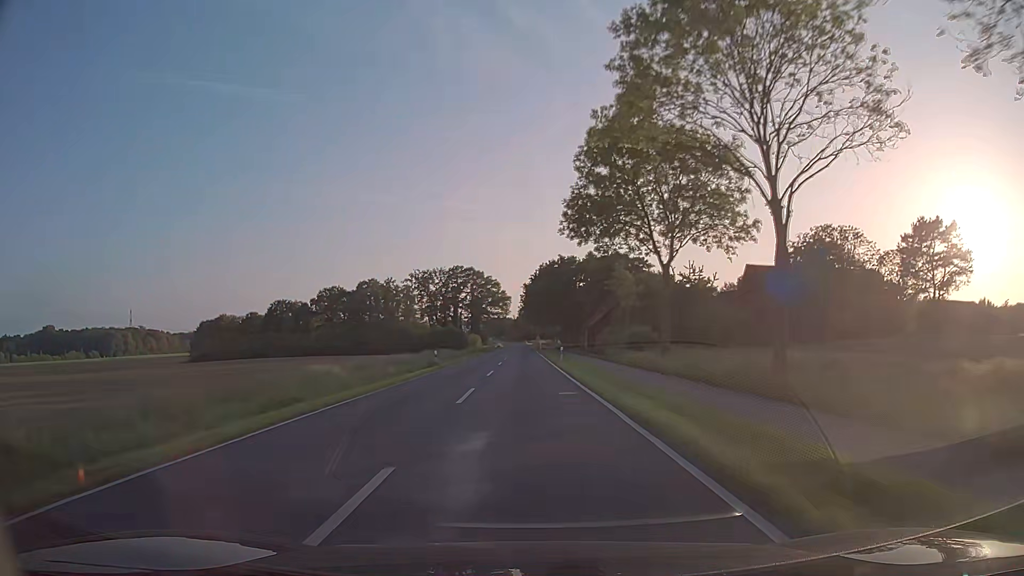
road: secondary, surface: asphalt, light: Day
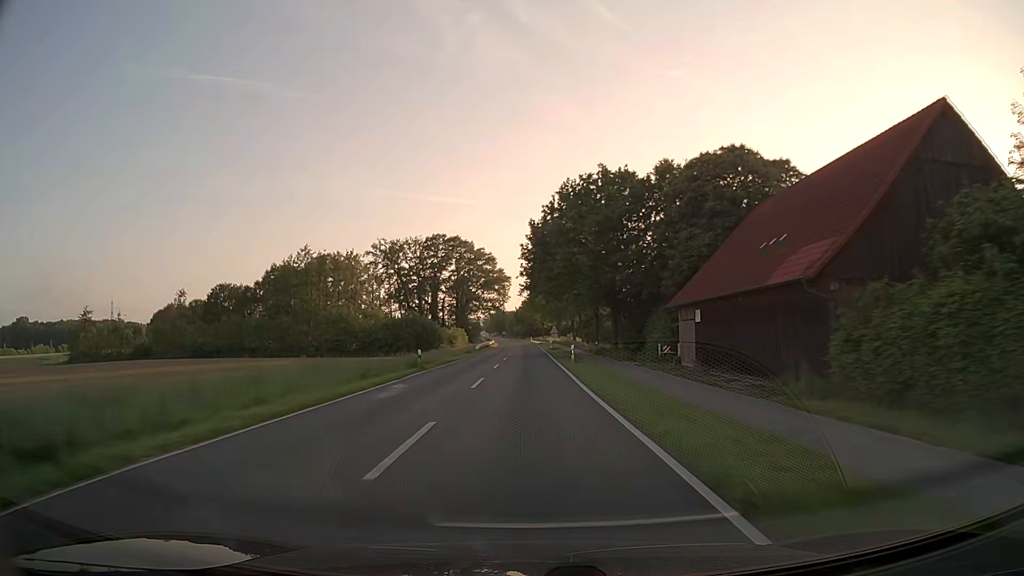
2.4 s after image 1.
(-0.2, +56.3) m; 0°
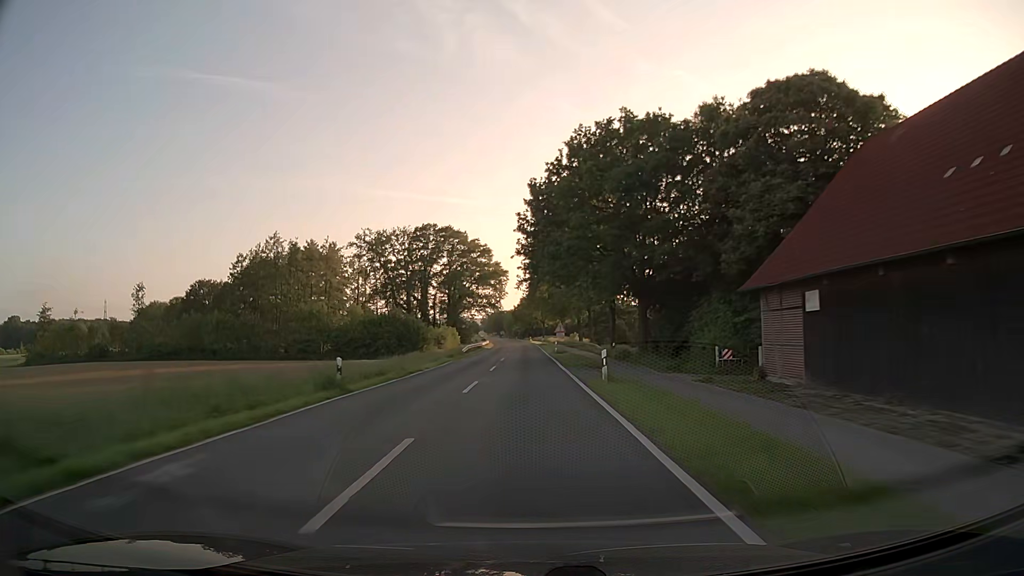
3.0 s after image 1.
(0.0, +13.9) m; 0°
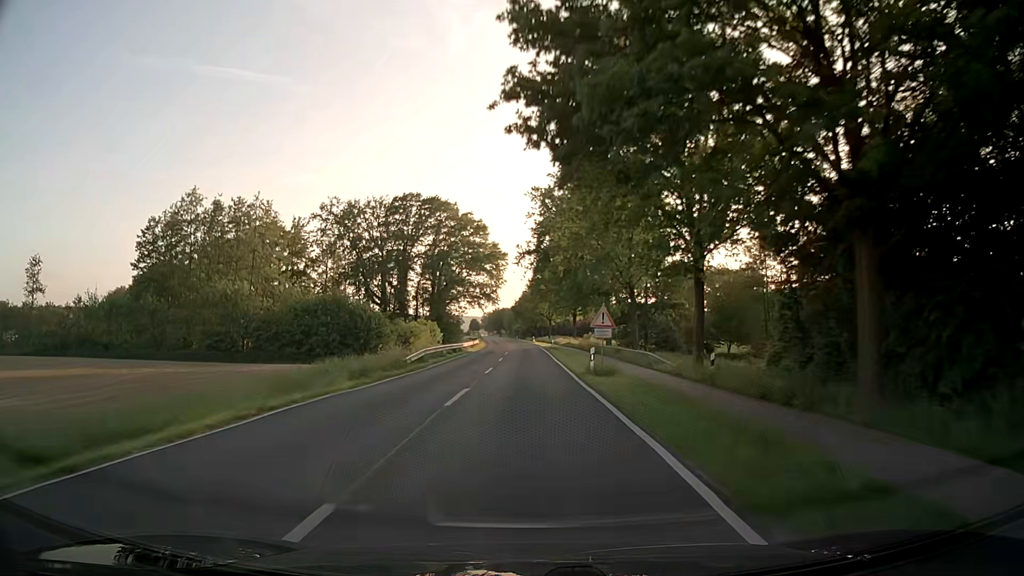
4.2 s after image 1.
(0.0, +27.5) m; 0°
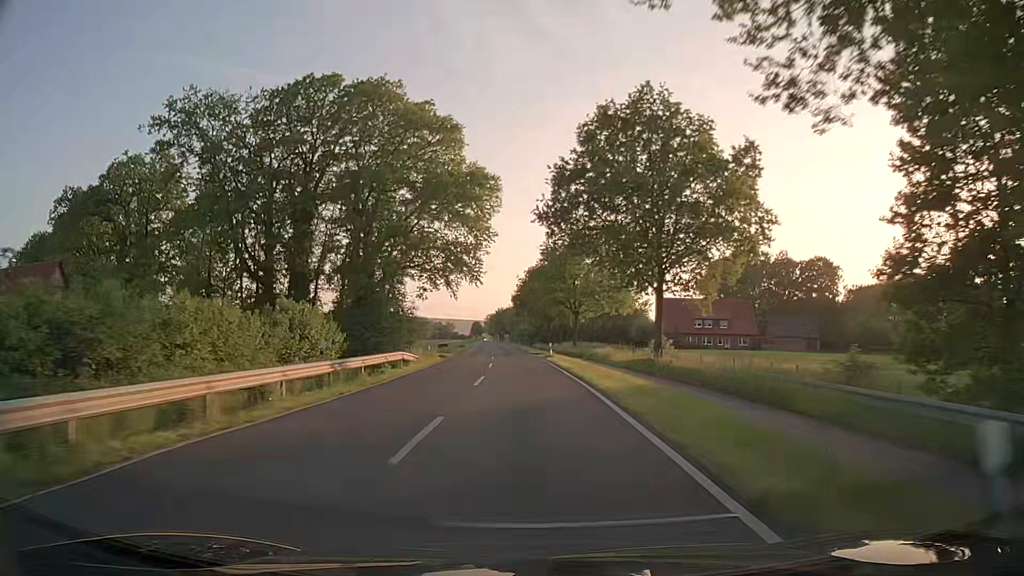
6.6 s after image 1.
(0.0, +53.7) m; 0°
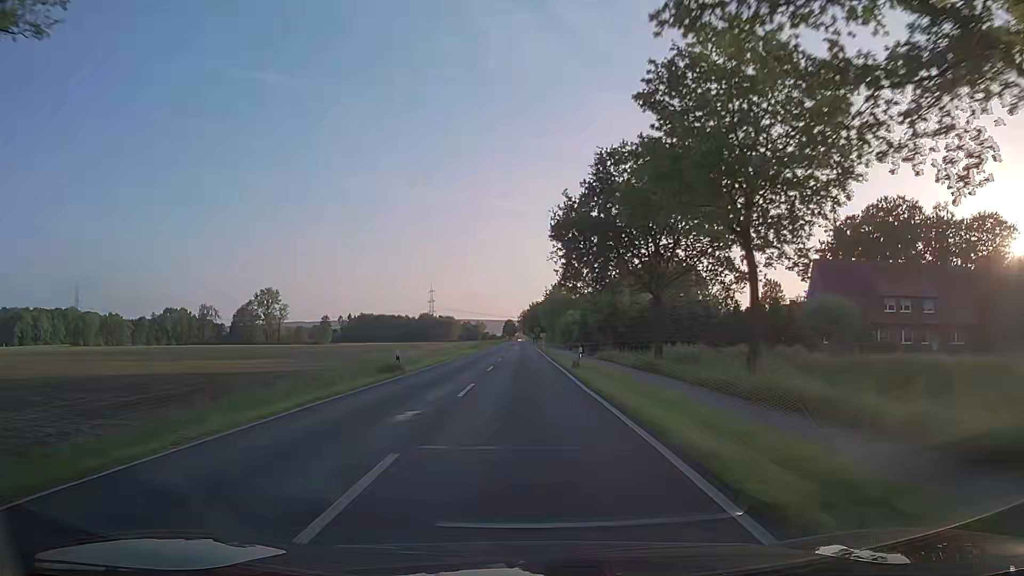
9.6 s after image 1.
(-1.5, +63.6) m; -3°
